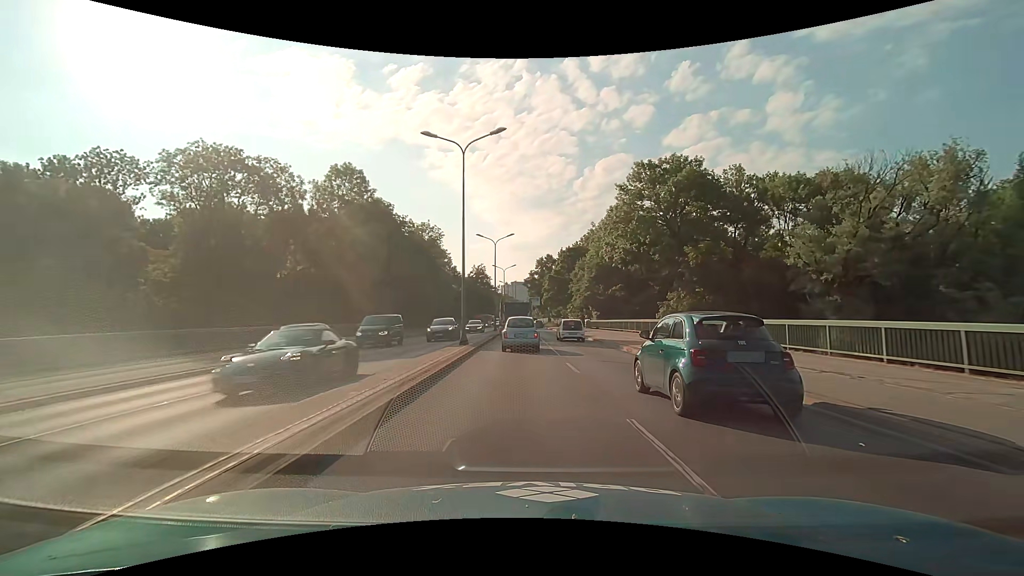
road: trunk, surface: asphalt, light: Day
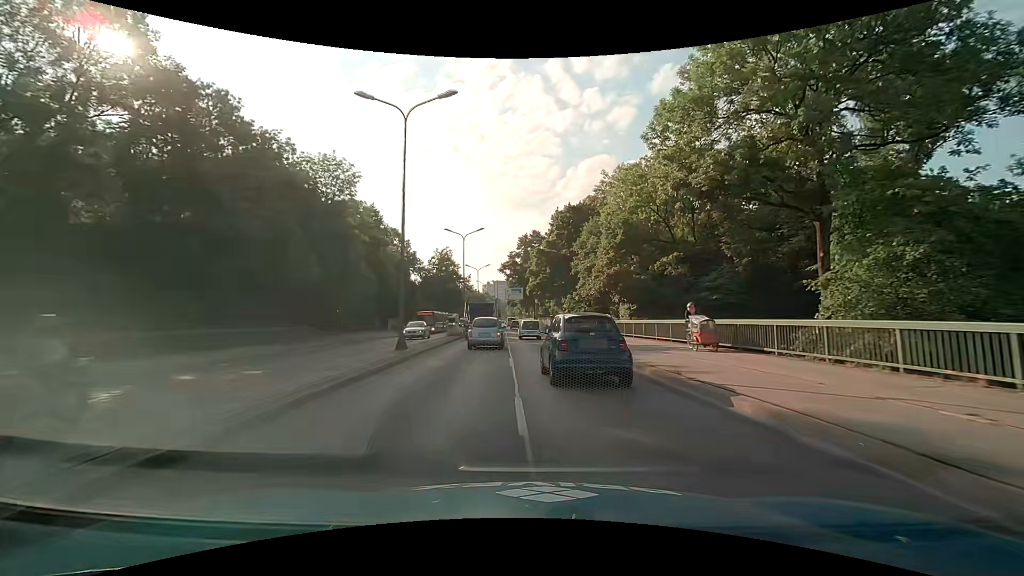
(+0.6, +34.3) m; +2°
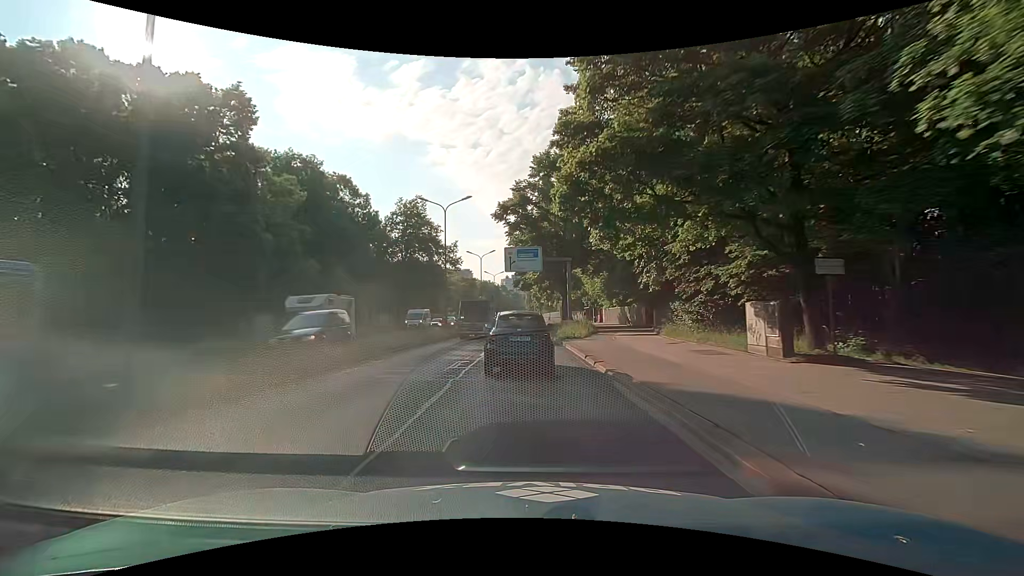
(-0.3, +43.9) m; -3°
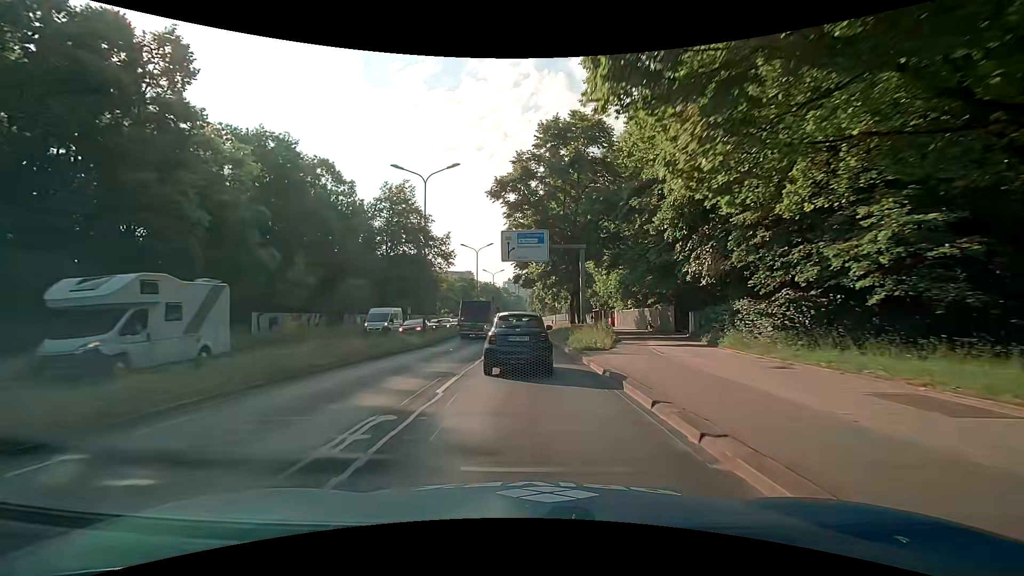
(0.0, +8.5) m; 0°
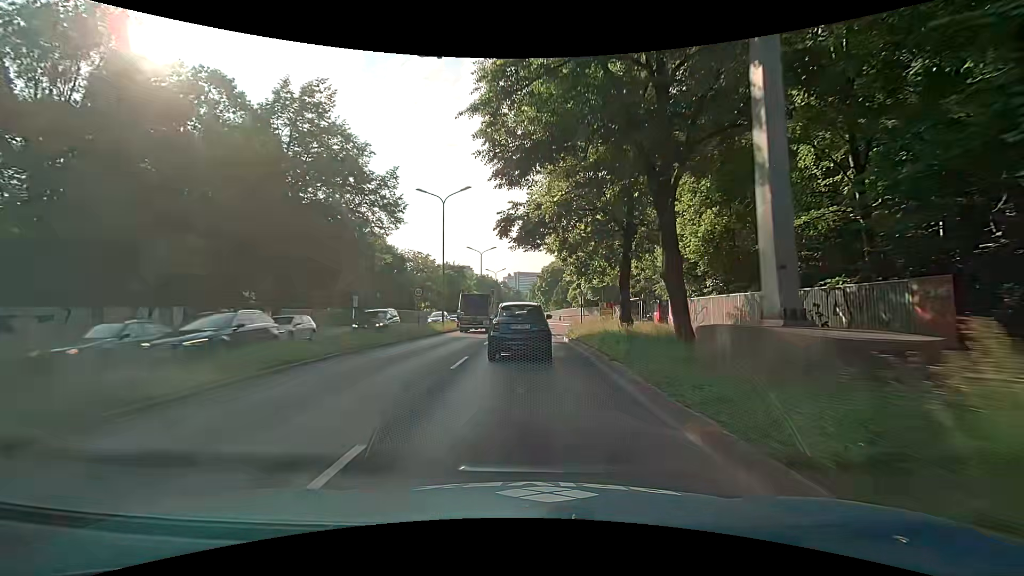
(-0.2, +24.8) m; -1°
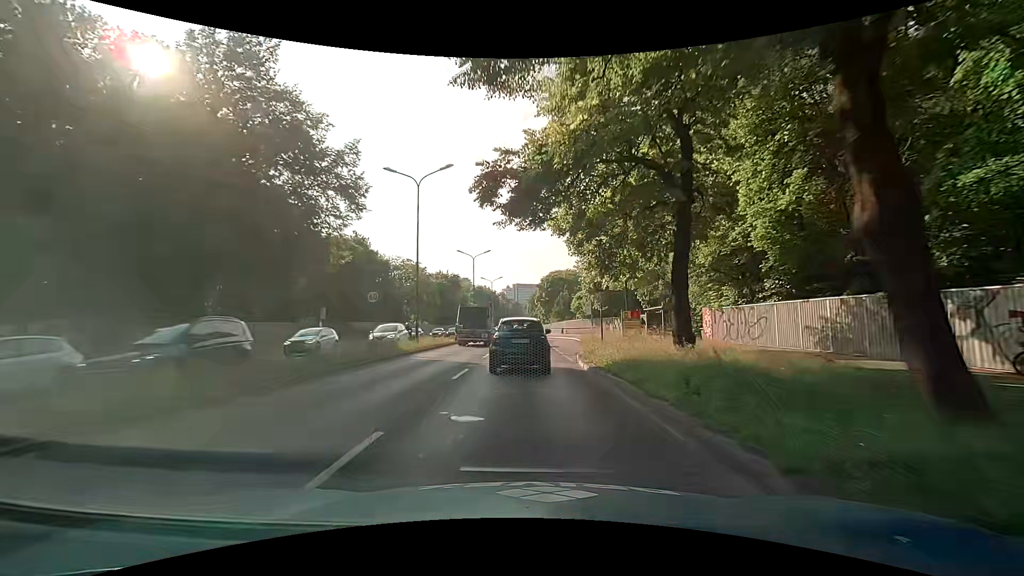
(+0.1, +8.2) m; +1°
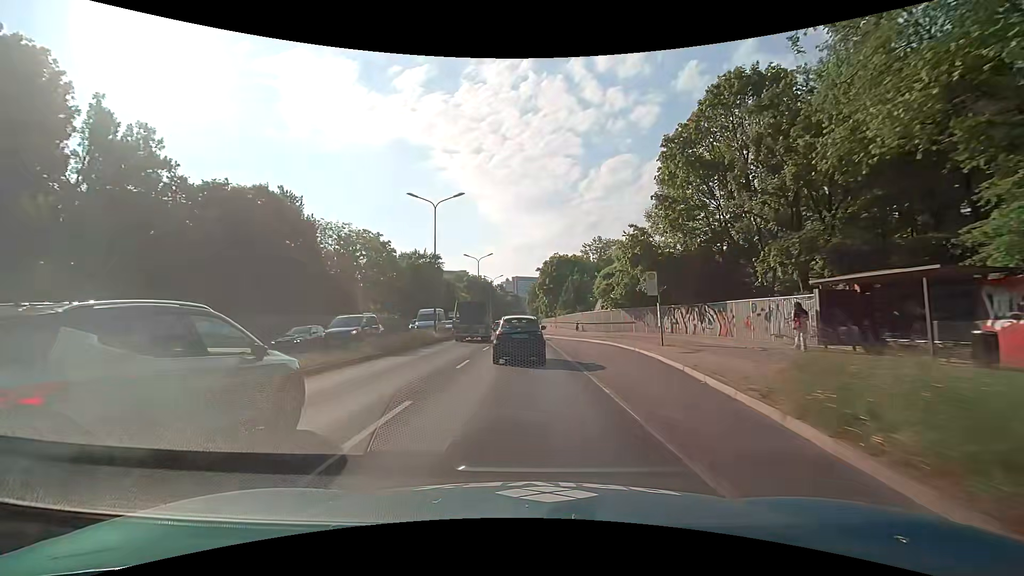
(-0.1, +24.7) m; 0°
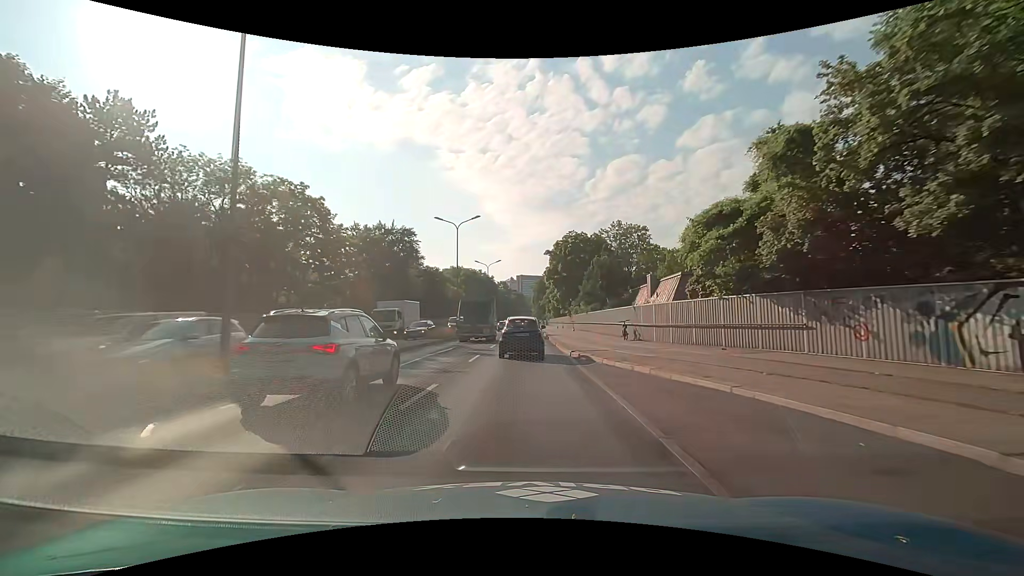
(-0.2, +24.8) m; -1°
(0, +10) (0, +20) (0, +30) (0, +40) (0, +50) (0, +60) (0, +70) (0, +80) (0, +90) (0, +100) m
